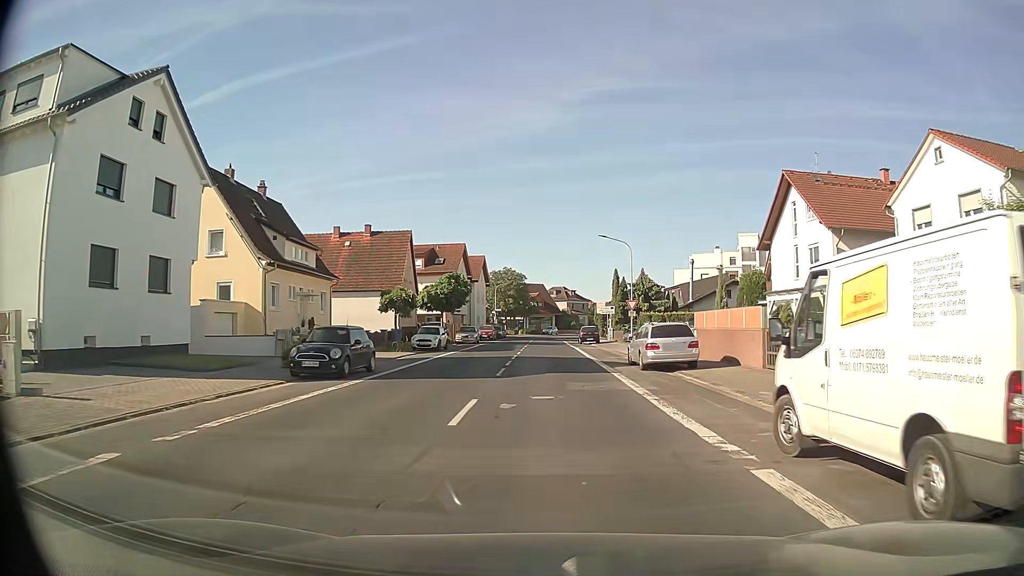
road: secondary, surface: asphalt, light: Day
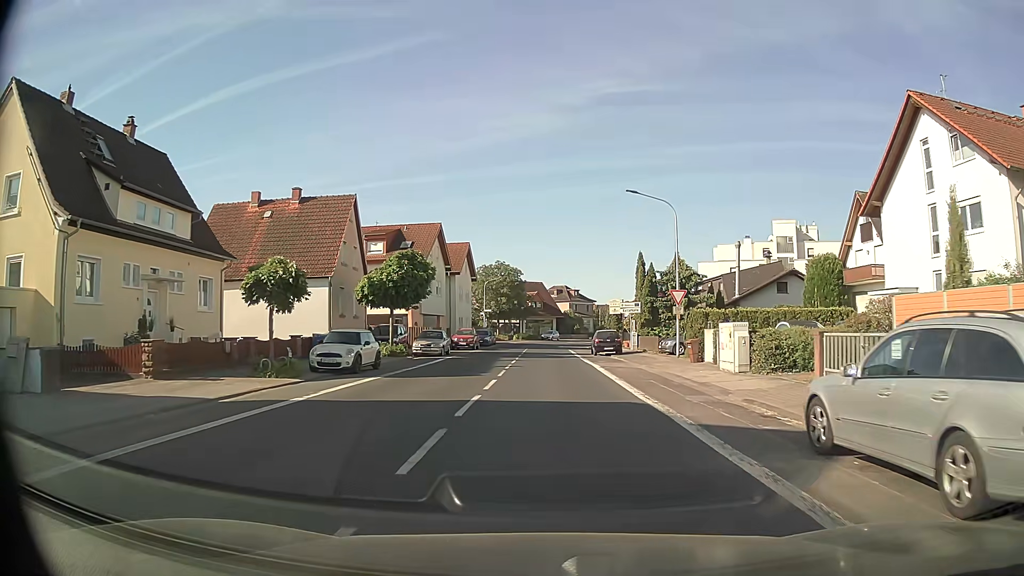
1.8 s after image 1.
(+0.1, +17.1) m; 0°
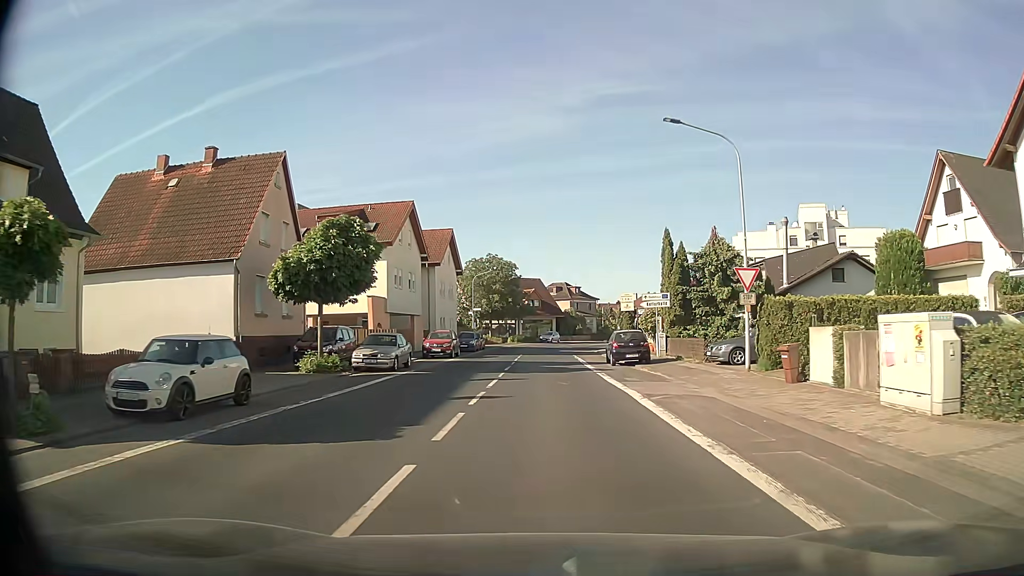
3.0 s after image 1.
(0.0, +11.2) m; 0°
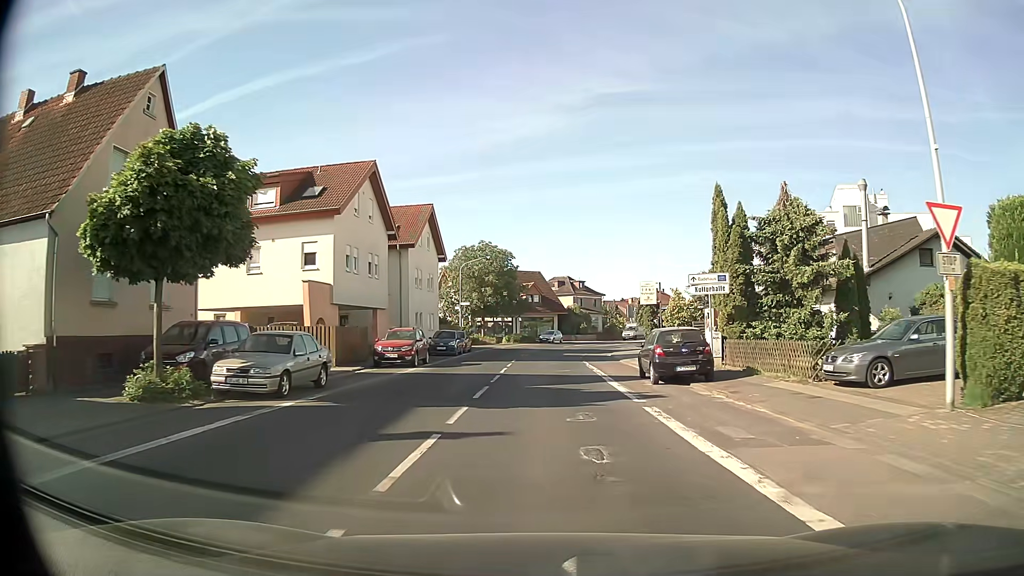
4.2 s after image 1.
(0.0, +11.0) m; 0°
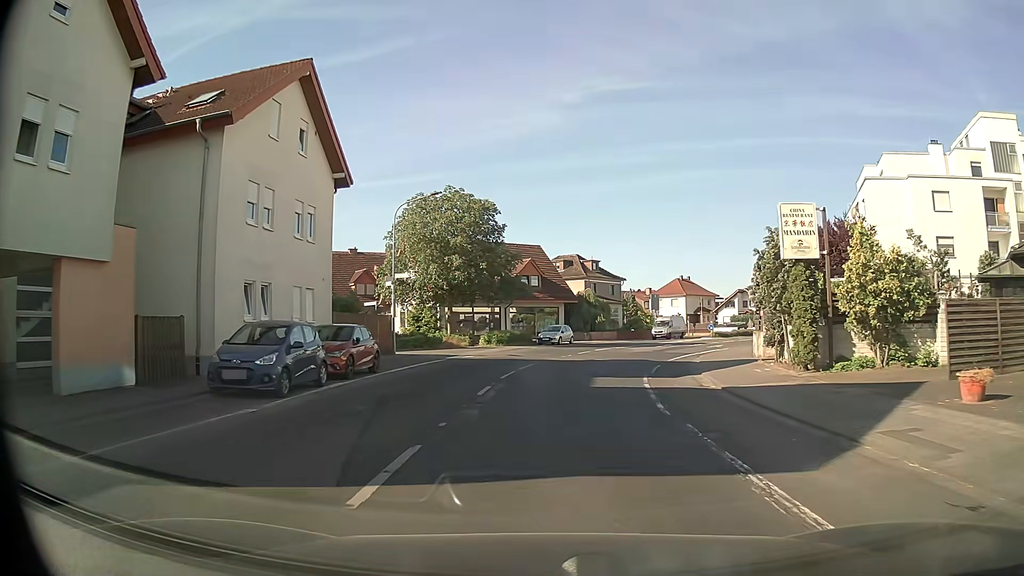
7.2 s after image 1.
(+0.2, +26.7) m; +1°
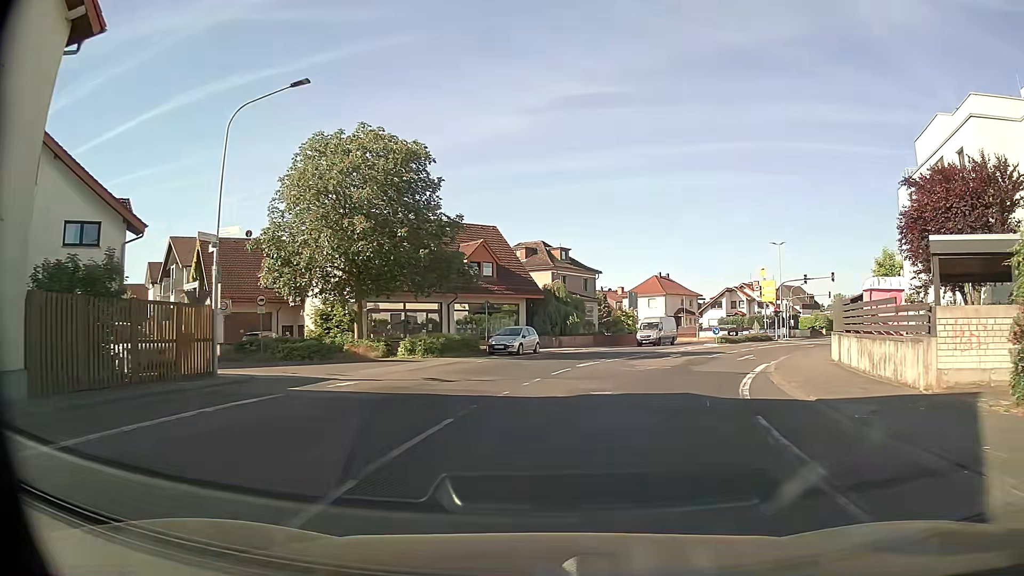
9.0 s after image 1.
(+0.1, +15.6) m; +3°
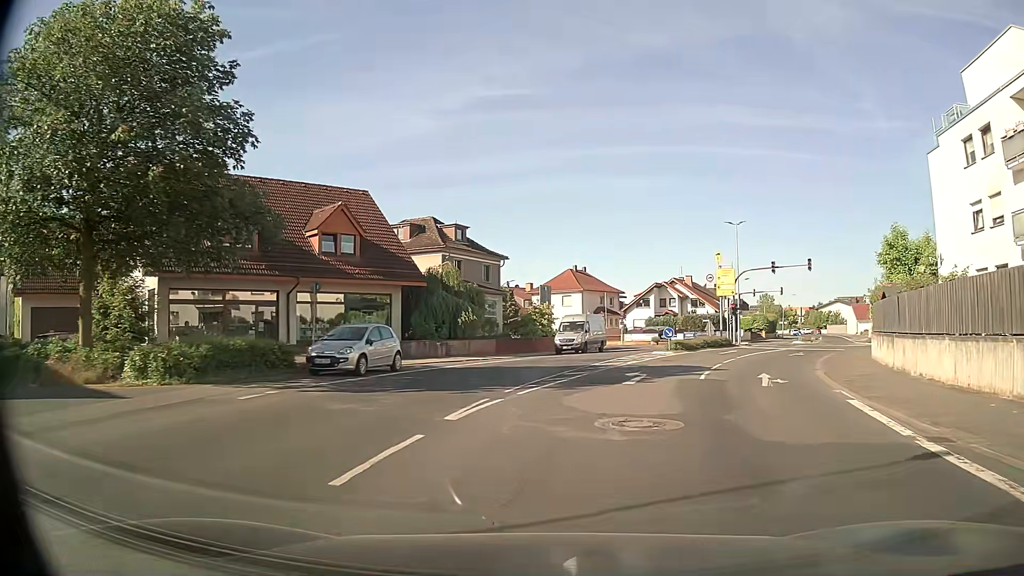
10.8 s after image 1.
(+1.0, +15.1) m; +8°
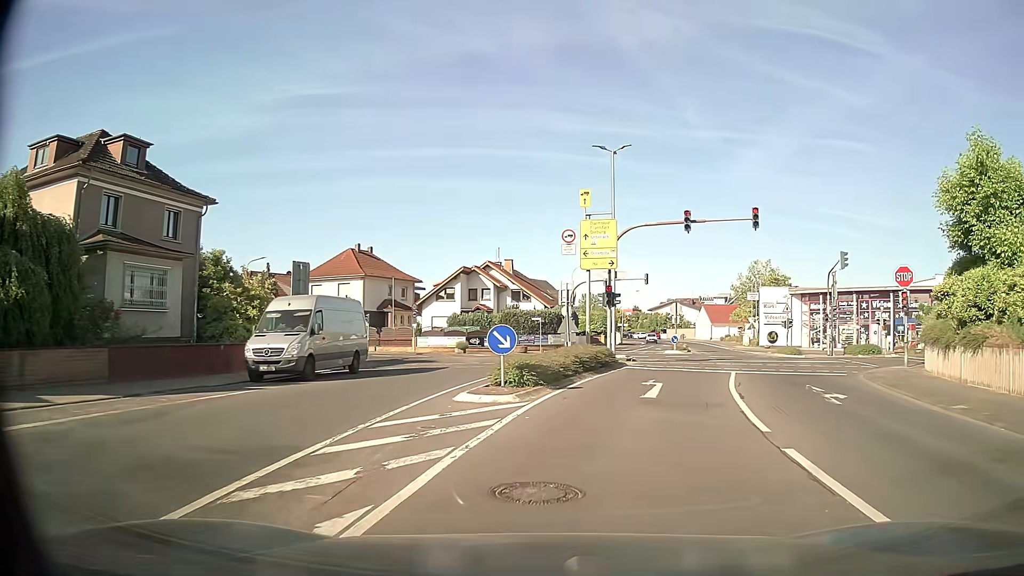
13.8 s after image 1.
(+3.1, +23.6) m; +16°
(+1, +10) (+3, +20) (+5, +29) (+5, +39) (-1, +47) (-9, +52) (-19, +56) (-28, +60) (-37, +64) (-46, +69) m
